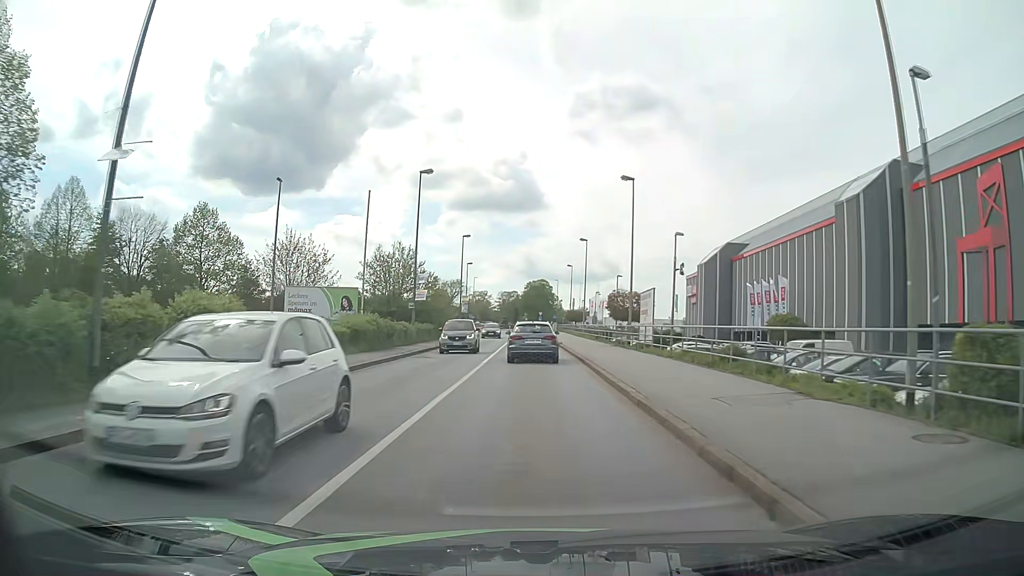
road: tertiary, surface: asphalt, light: Day
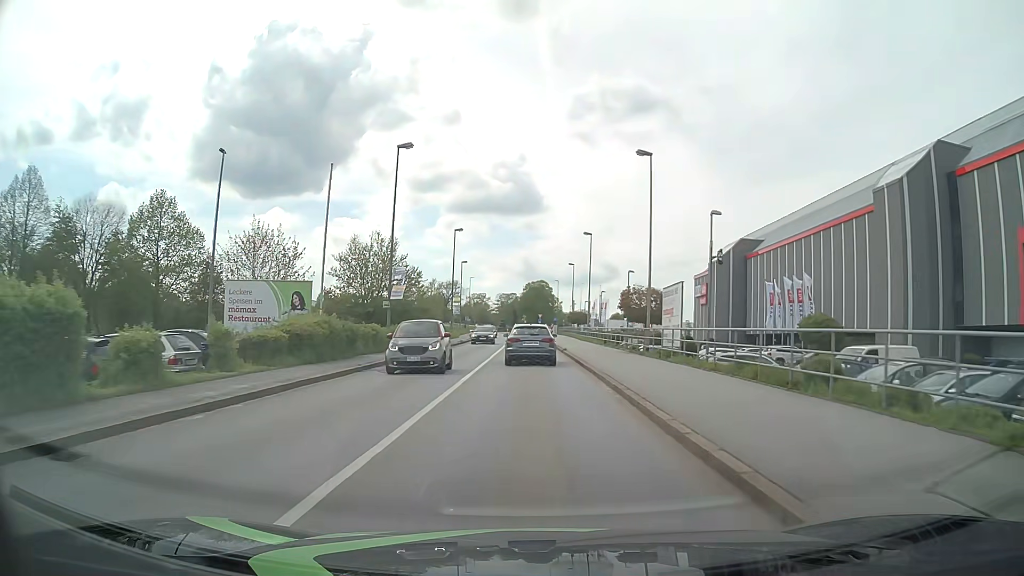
(0.0, +6.5) m; 0°
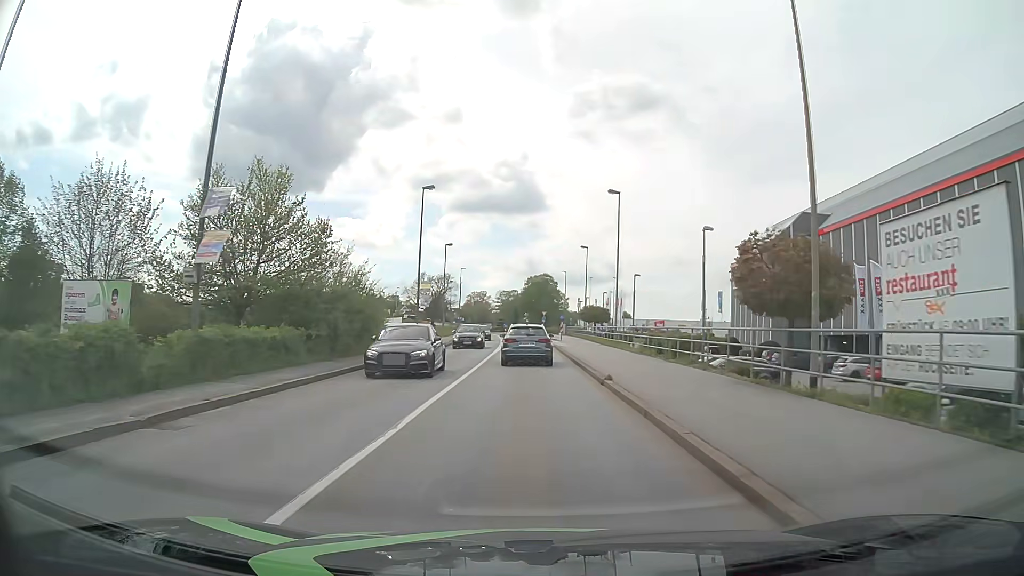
(0.0, +19.6) m; 0°
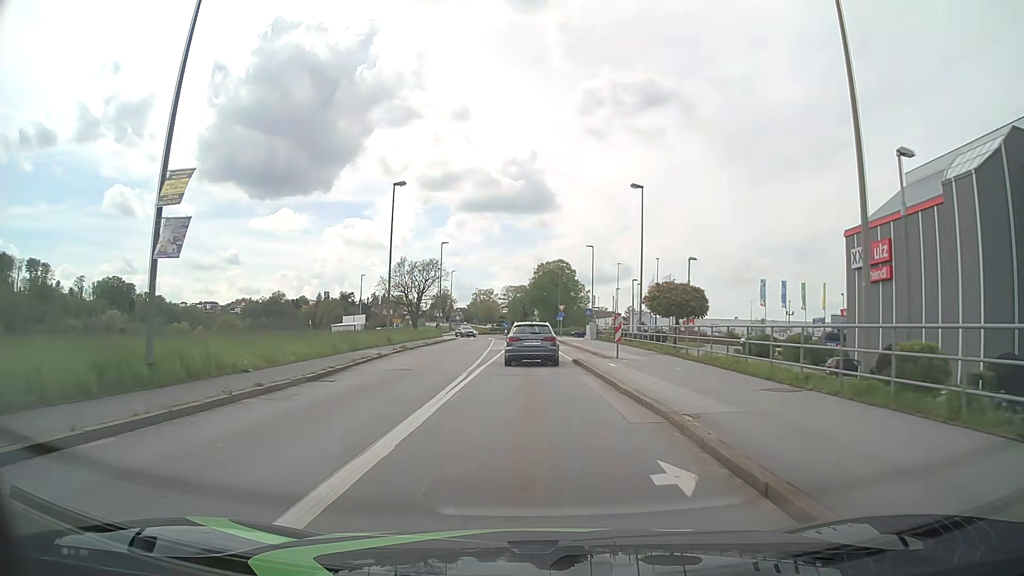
(-0.2, +32.2) m; -1°
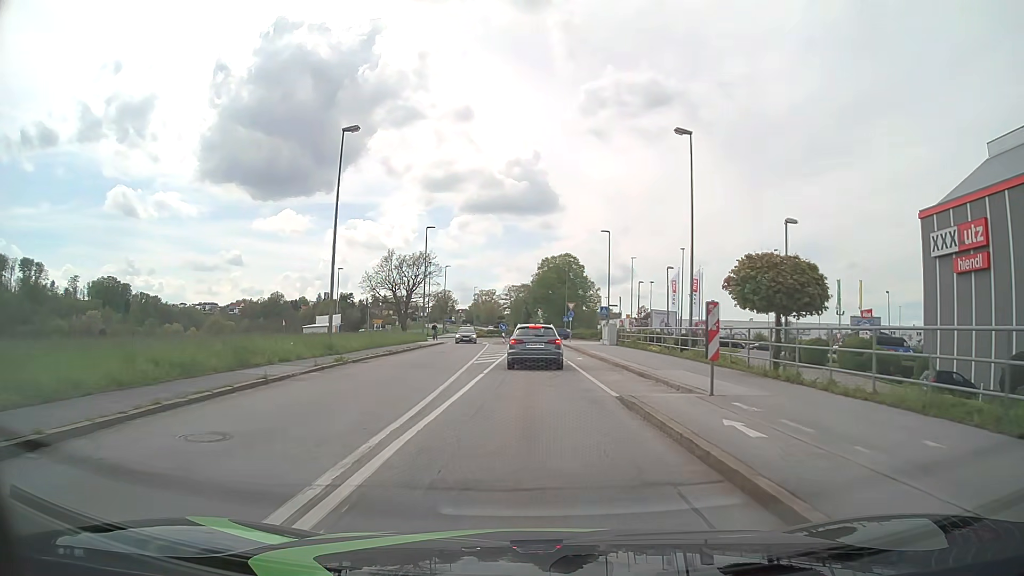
(0.0, +12.5) m; 0°
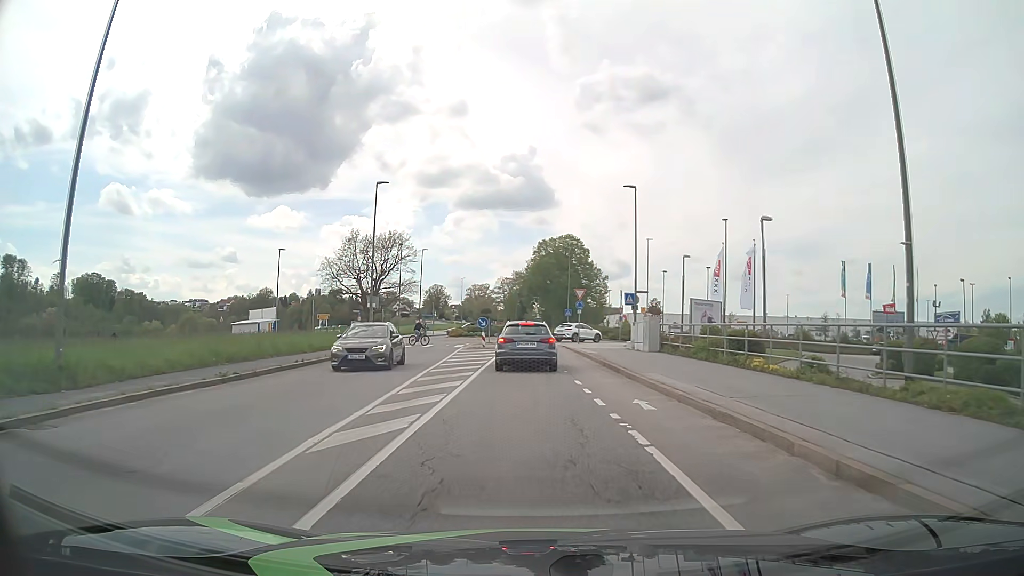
(+0.1, +17.8) m; +1°
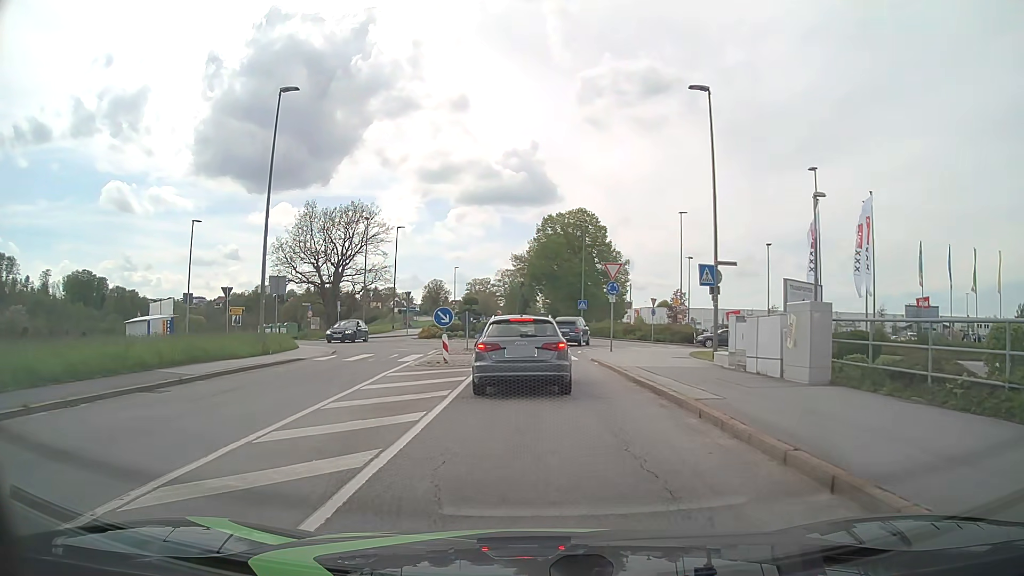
(-0.1, +17.1) m; -1°
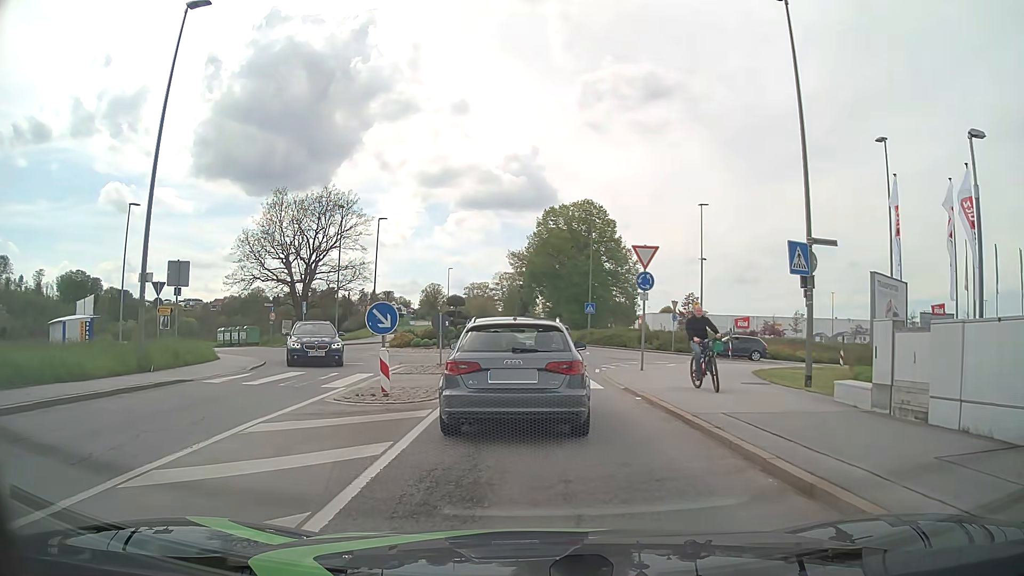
(0.0, +8.0) m; +1°
(0, +10) (0, +20) (+3, +29) (+4, +39) (0, +48) (-2, +58) (-3, +68) (-4, +78) (-4, +88) (-5, +98) m
